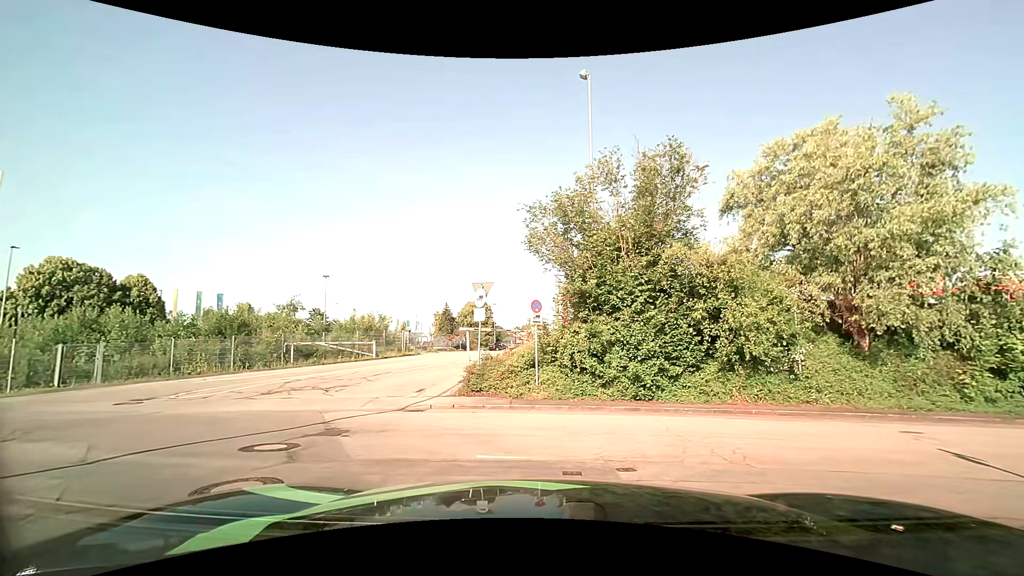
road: residential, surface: asphalt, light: Day
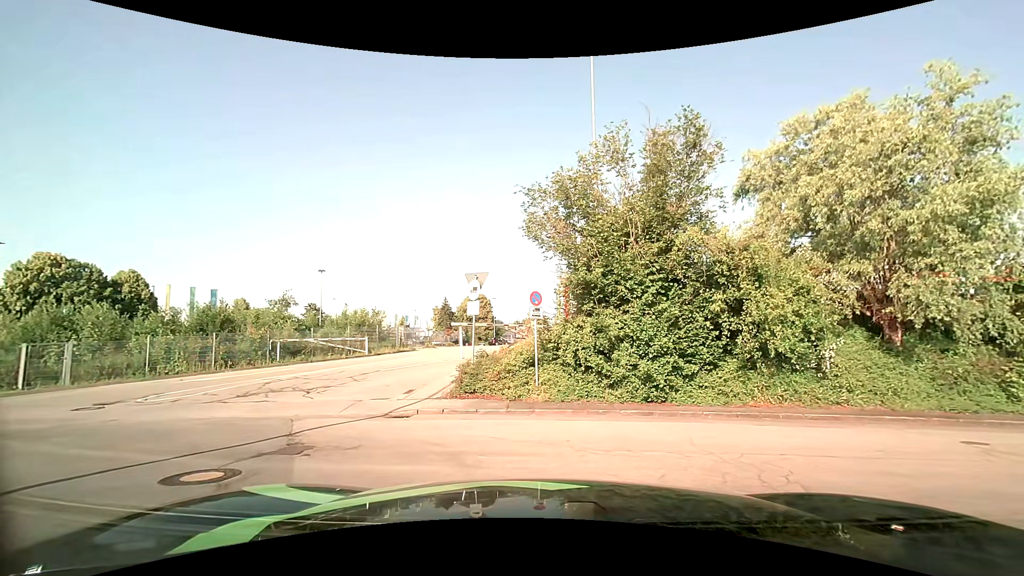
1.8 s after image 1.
(0.0, +1.4) m; 0°
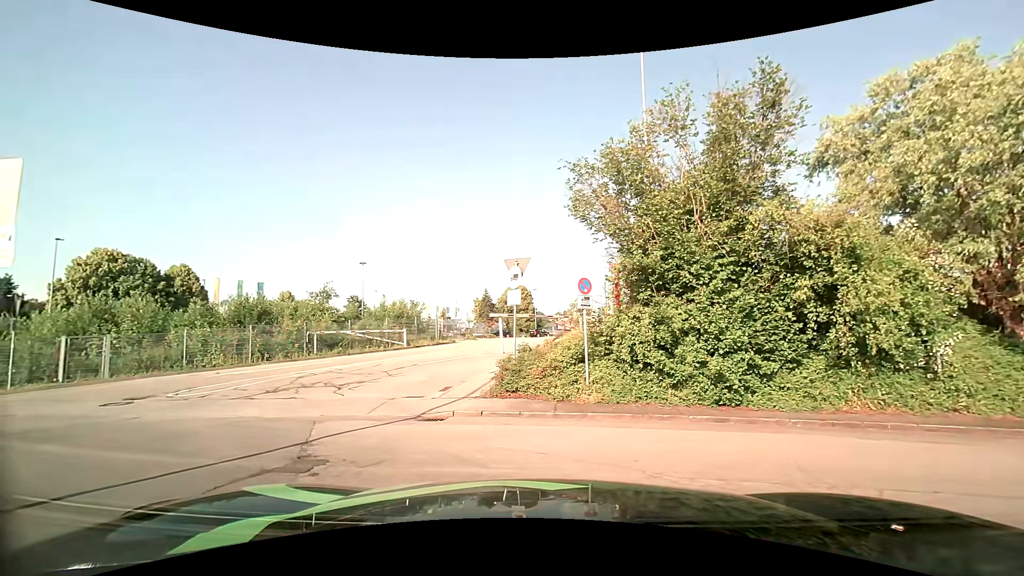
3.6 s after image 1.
(0.0, +1.5) m; -5°
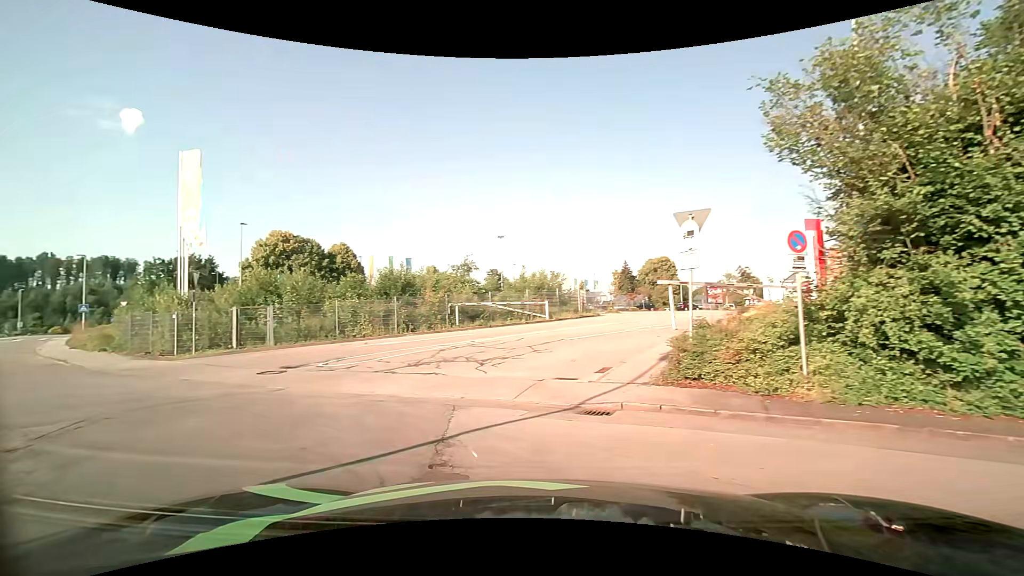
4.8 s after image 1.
(-0.3, +2.3) m; -16°
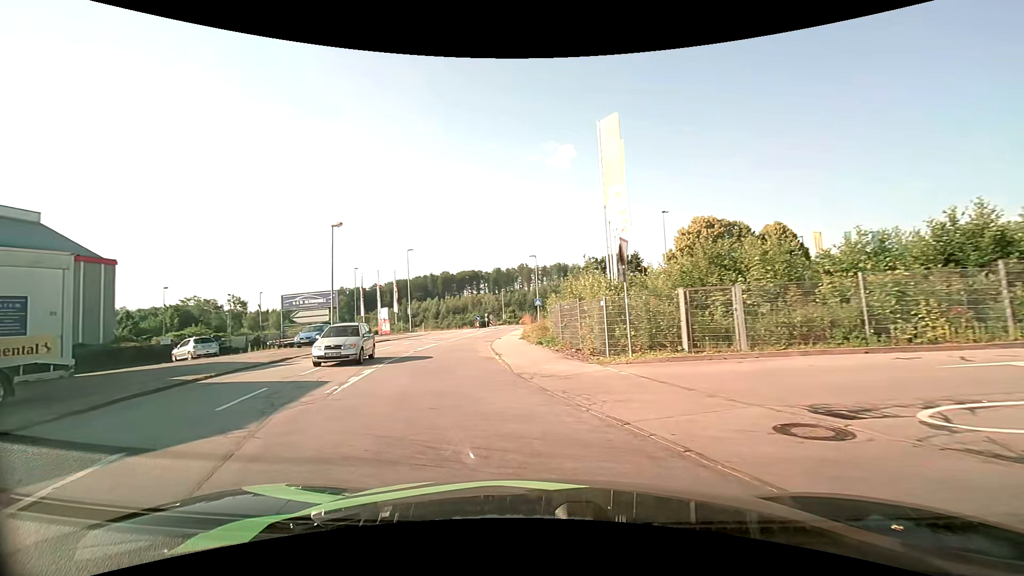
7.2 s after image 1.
(-4.1, +8.4) m; -45°
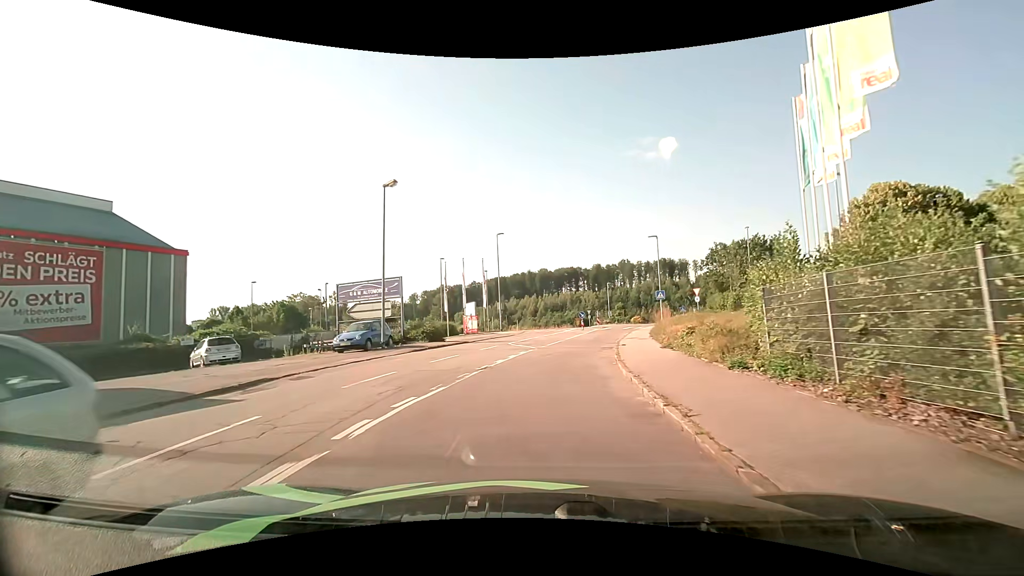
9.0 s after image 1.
(-1.5, +11.1) m; -12°
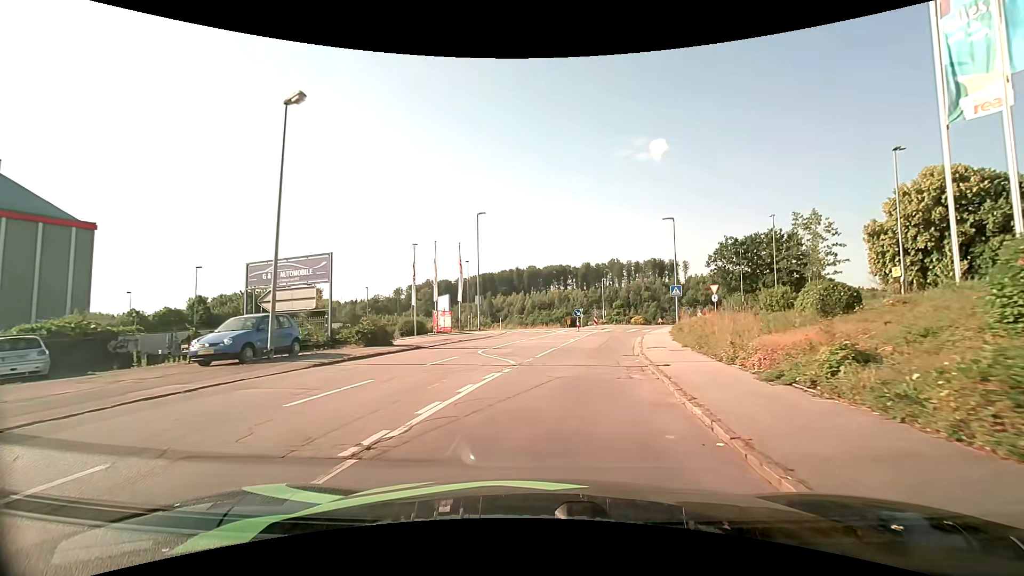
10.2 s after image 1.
(+0.2, +8.9) m; +2°
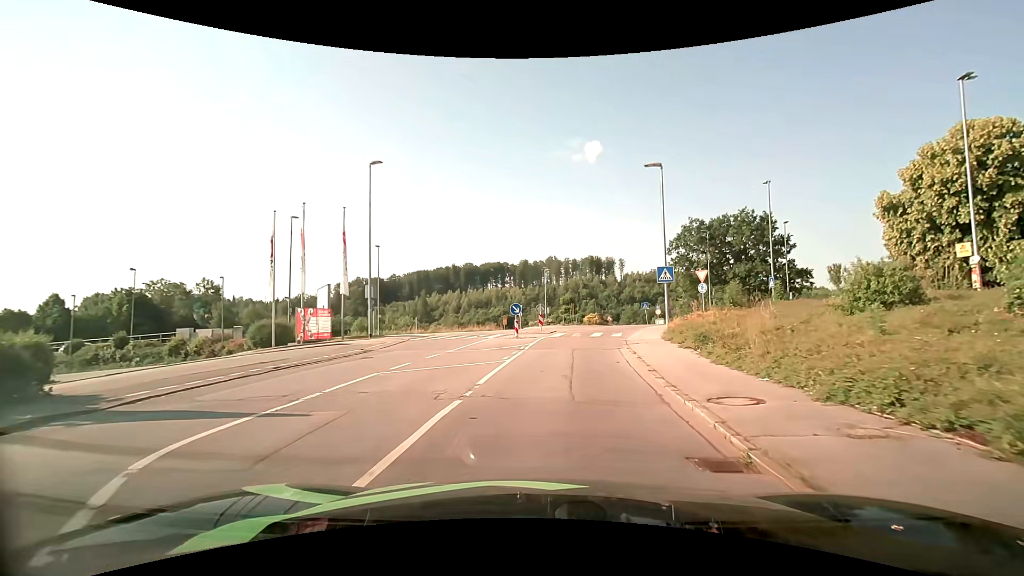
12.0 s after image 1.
(+1.0, +13.5) m; +8°
(0, +10) (+1, +20) (+4, +30) (+8, +38) (+11, +48) (+6, +56) (-4, +55) (-13, +52) (-23, +52) (-33, +52) m
